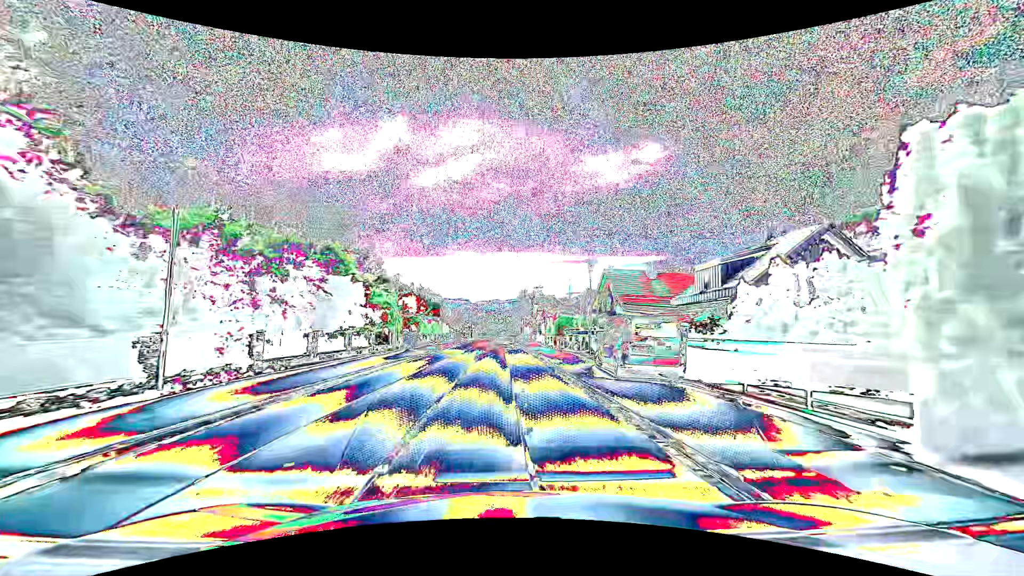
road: primary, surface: asphalt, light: Day
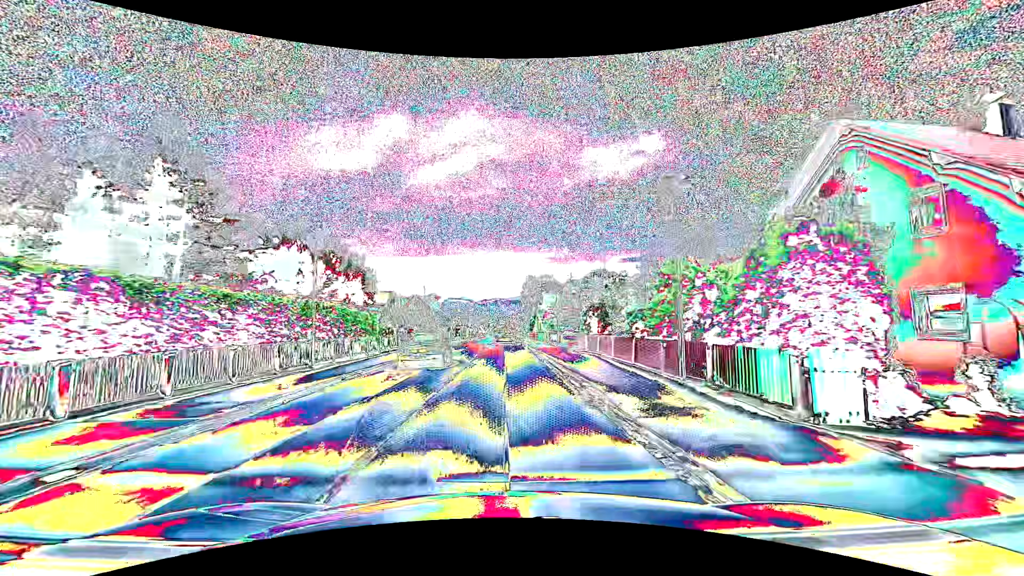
(0.0, +38.5) m; 0°
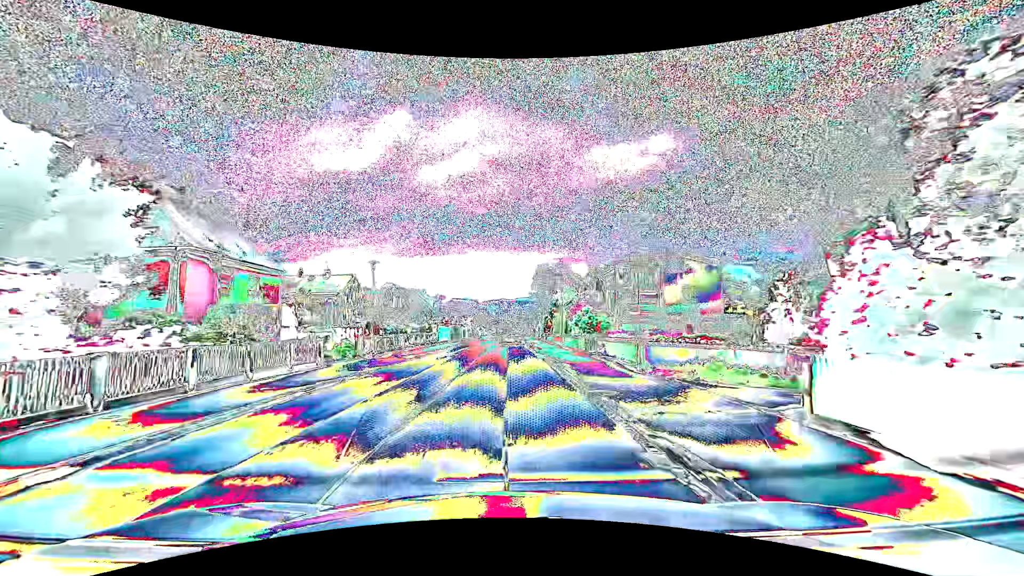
(-0.1, +23.0) m; -1°
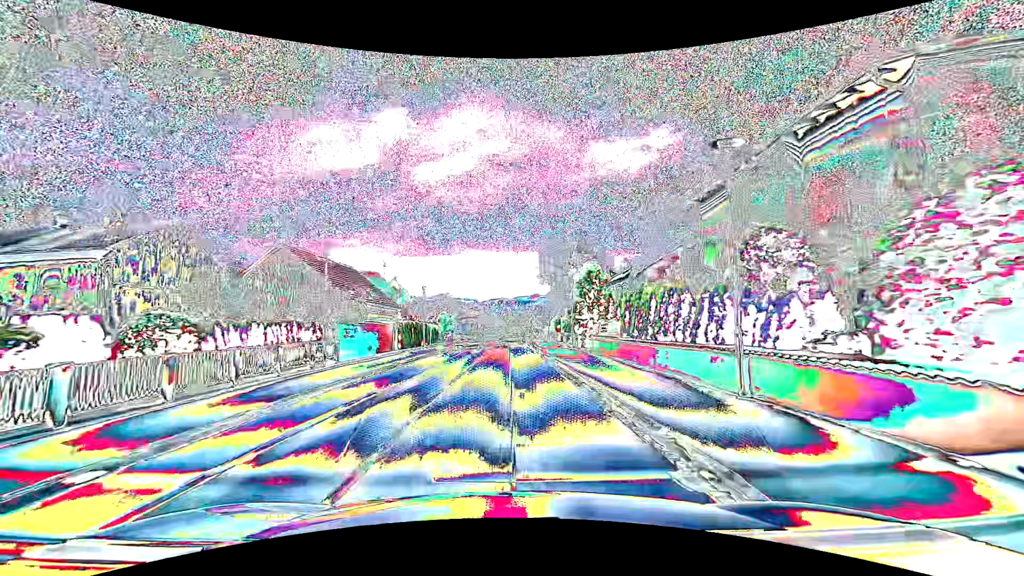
(0.0, +30.5) m; 0°
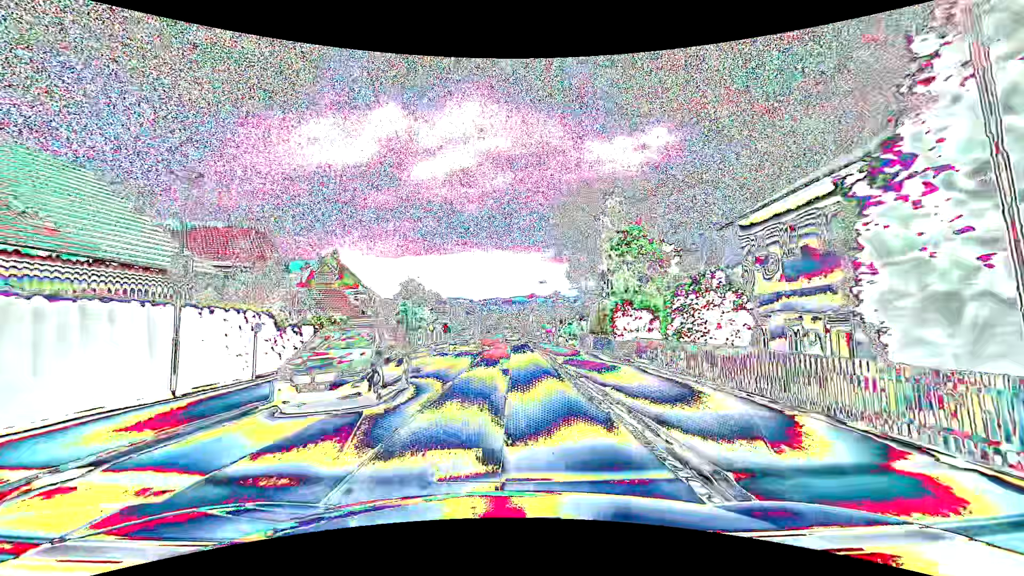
(+0.2, +30.5) m; +1°
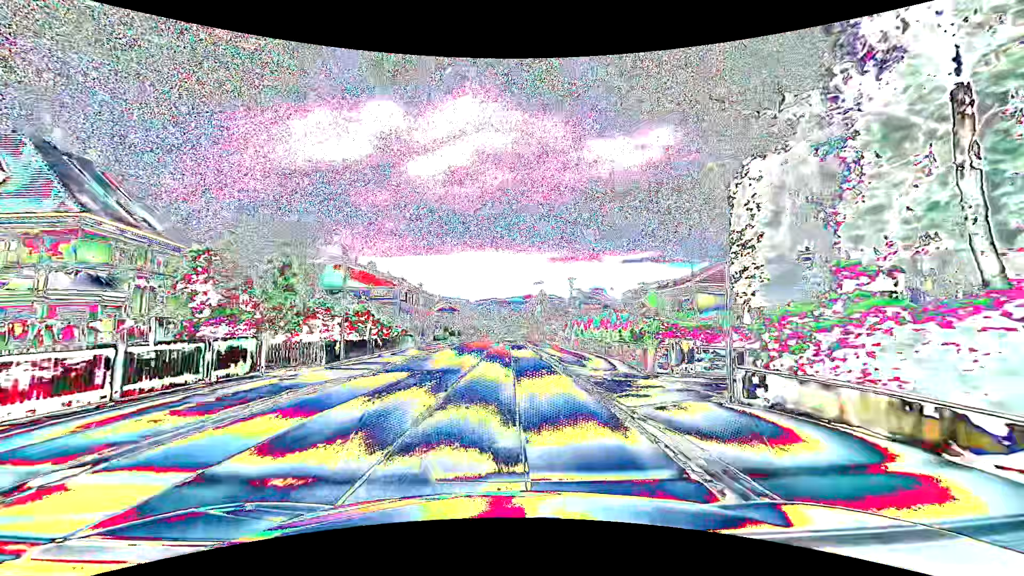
(+0.1, +38.1) m; +1°
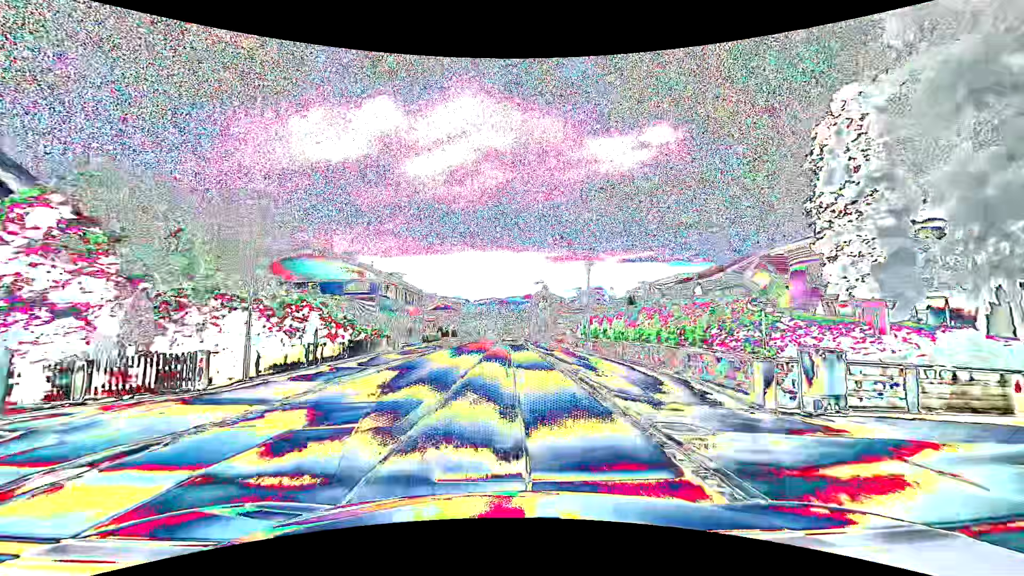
(0.0, +7.6) m; 0°
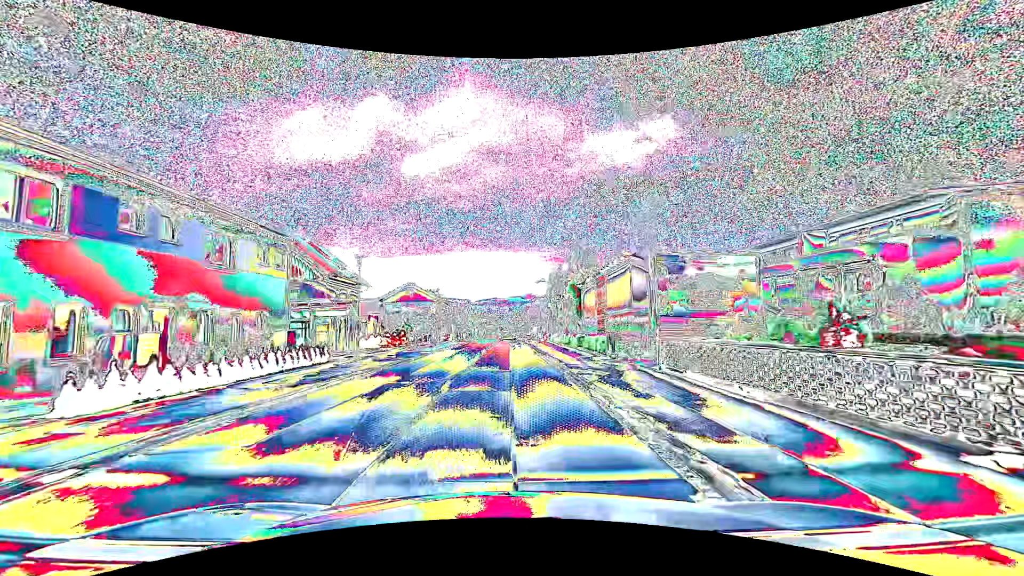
(+0.1, +38.0) m; 0°
(0, +10) (0, +20) (0, +30) (0, +40) (0, +50) (0, +60) (0, +70) (0, +80) (0, +90) (0, +100) m
